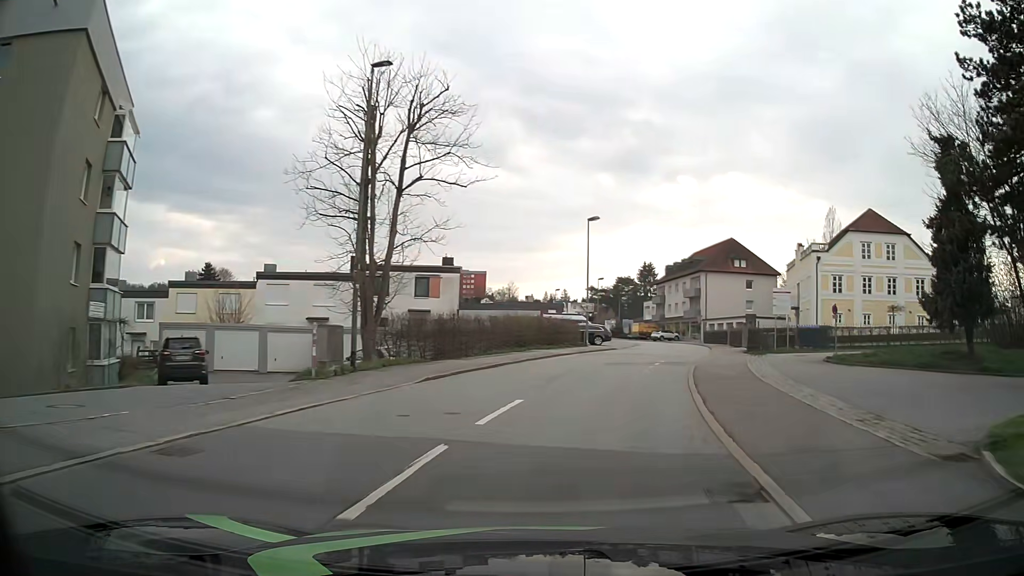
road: residential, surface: asphalt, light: Day
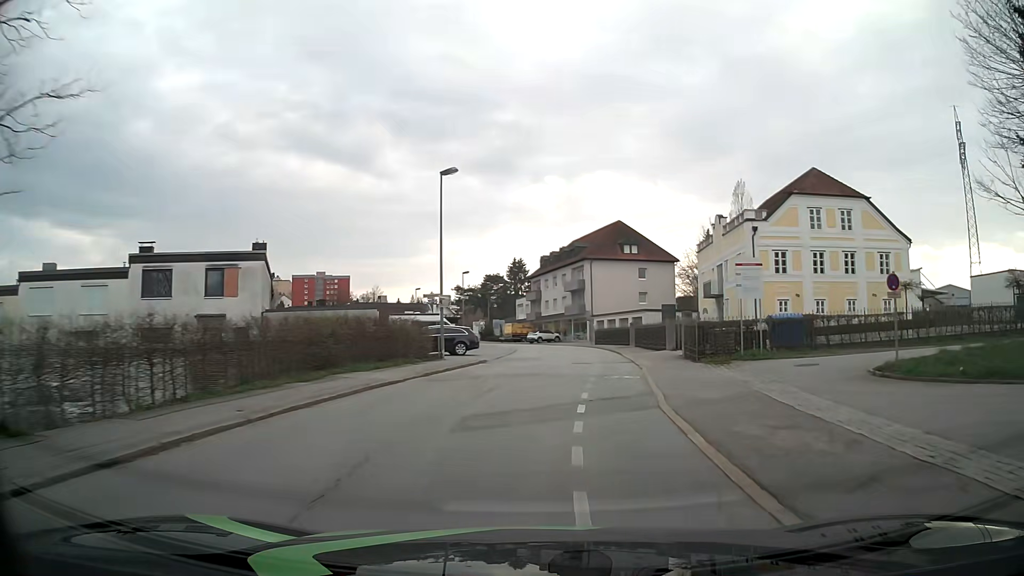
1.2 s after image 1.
(+1.3, +13.9) m; +10°
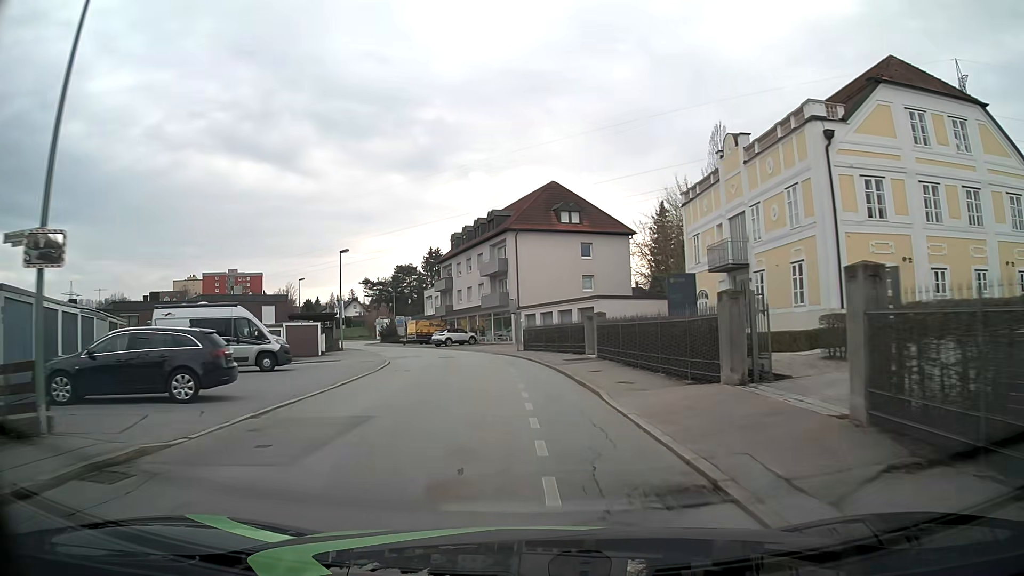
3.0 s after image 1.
(+1.9, +21.2) m; +7°
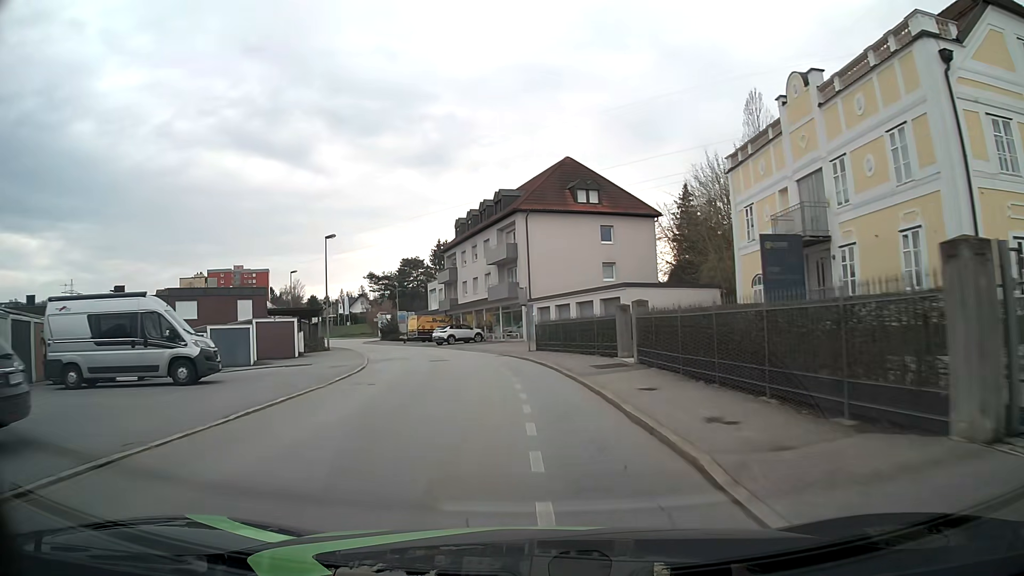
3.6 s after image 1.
(0.0, +7.1) m; -1°
